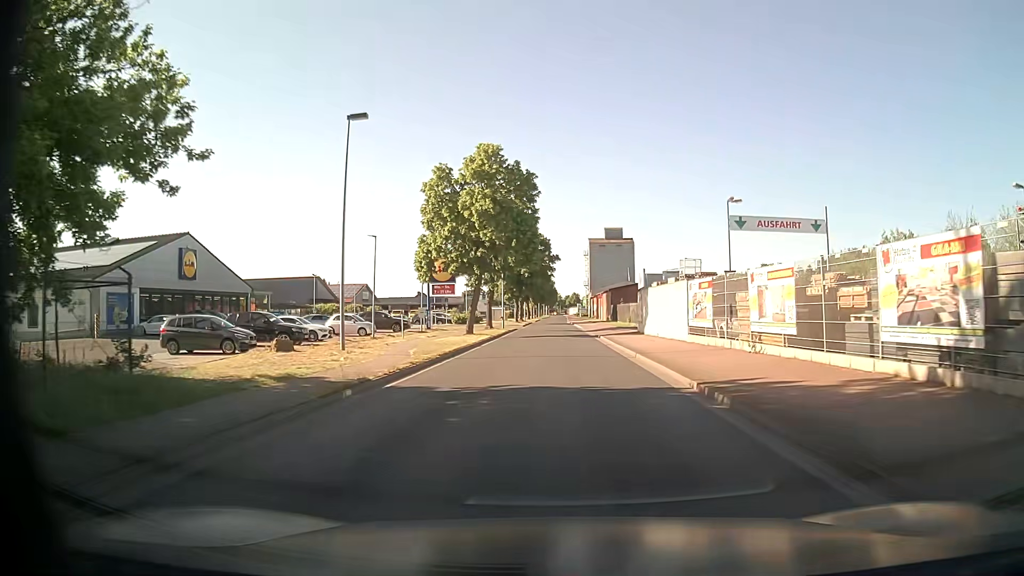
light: Day
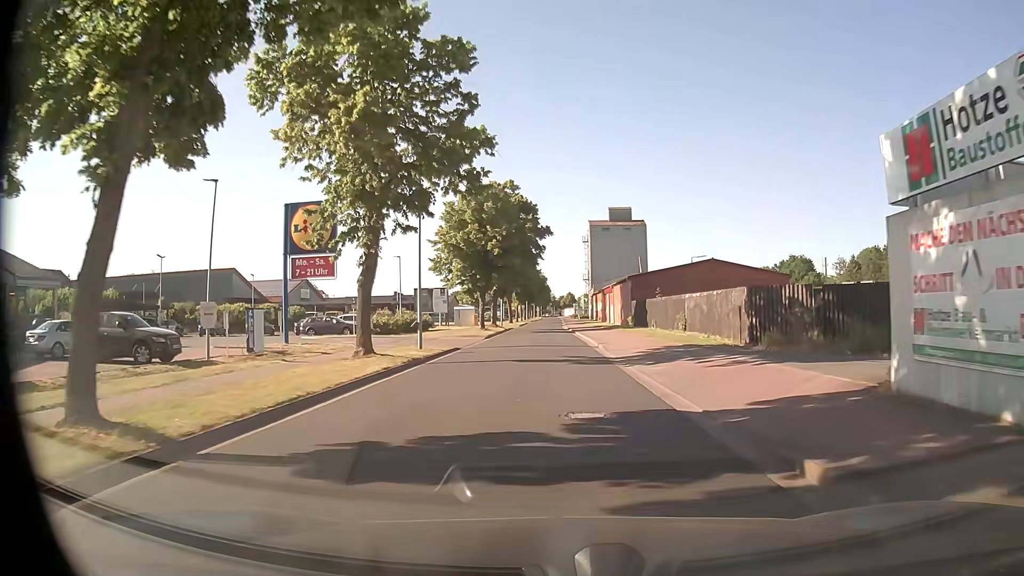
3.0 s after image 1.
(+0.3, +33.7) m; +1°
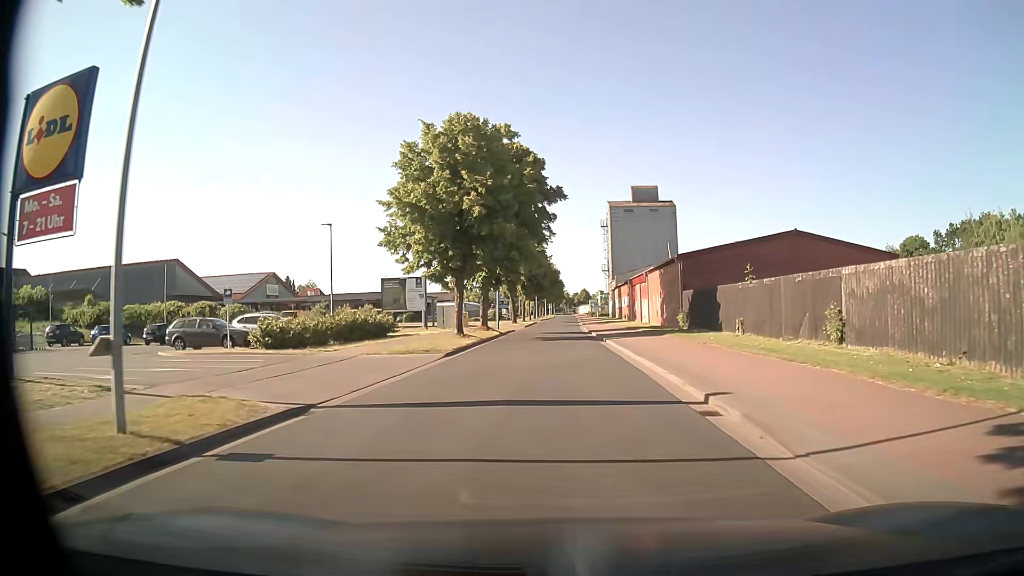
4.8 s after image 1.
(-0.1, +19.5) m; -1°
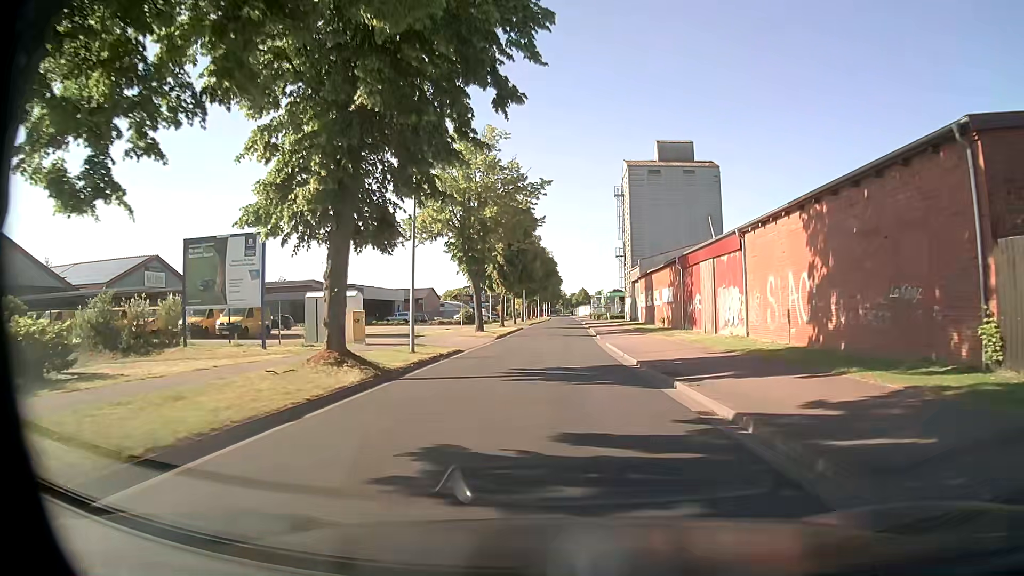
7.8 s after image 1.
(0.0, +31.6) m; +1°
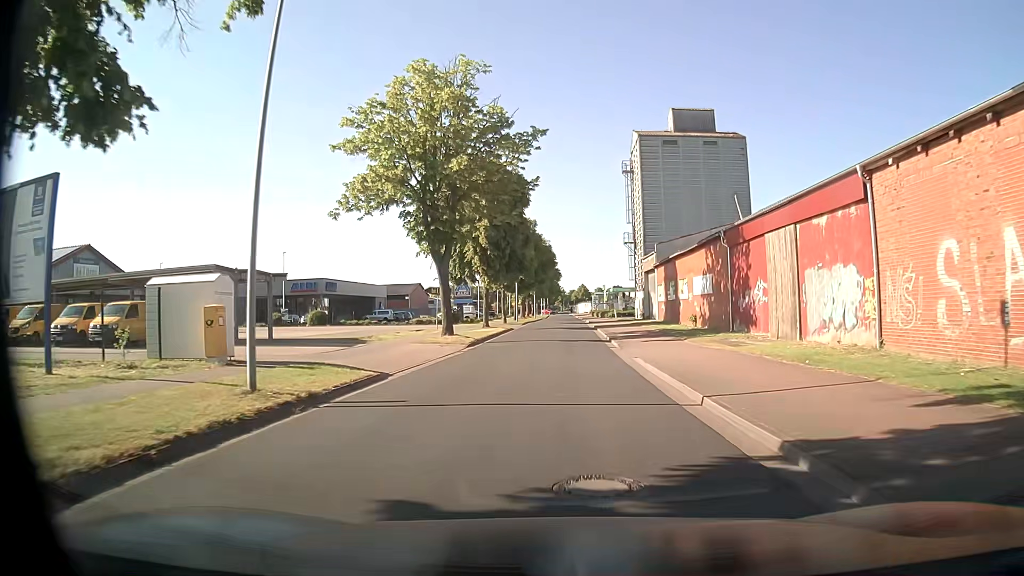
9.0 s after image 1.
(-0.1, +12.3) m; 0°
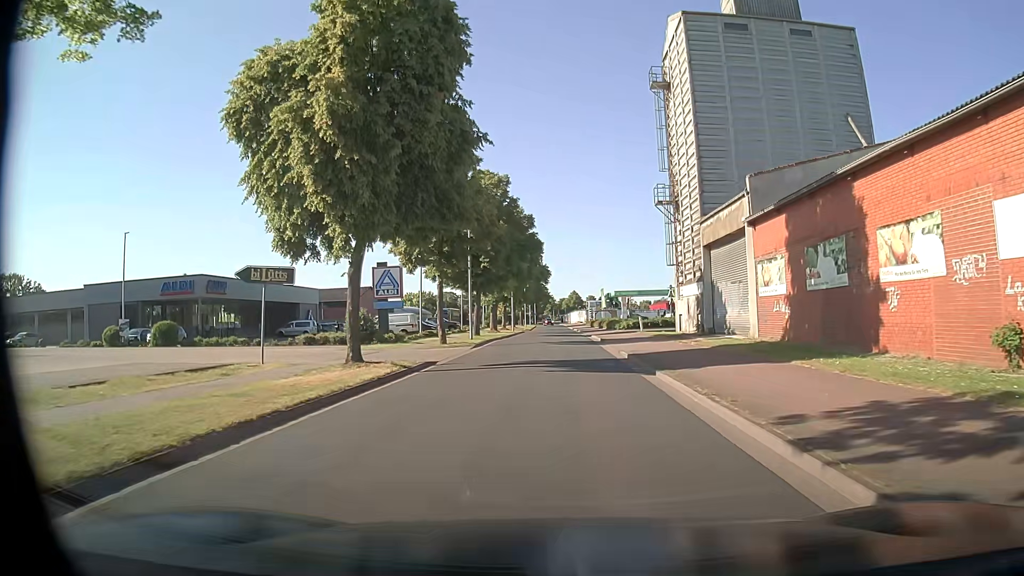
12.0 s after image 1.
(0.0, +29.5) m; +1°
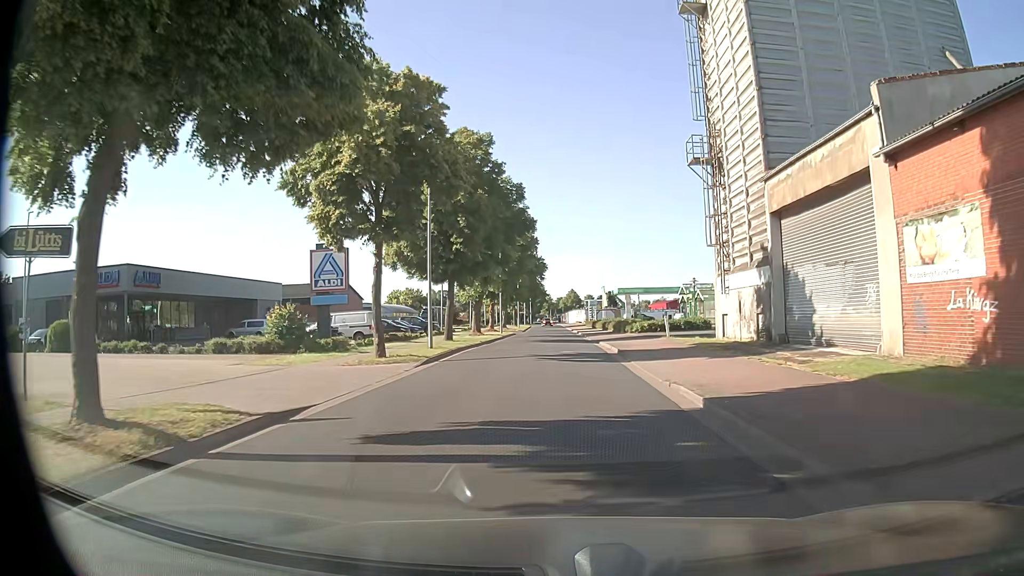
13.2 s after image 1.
(0.0, +11.5) m; 0°
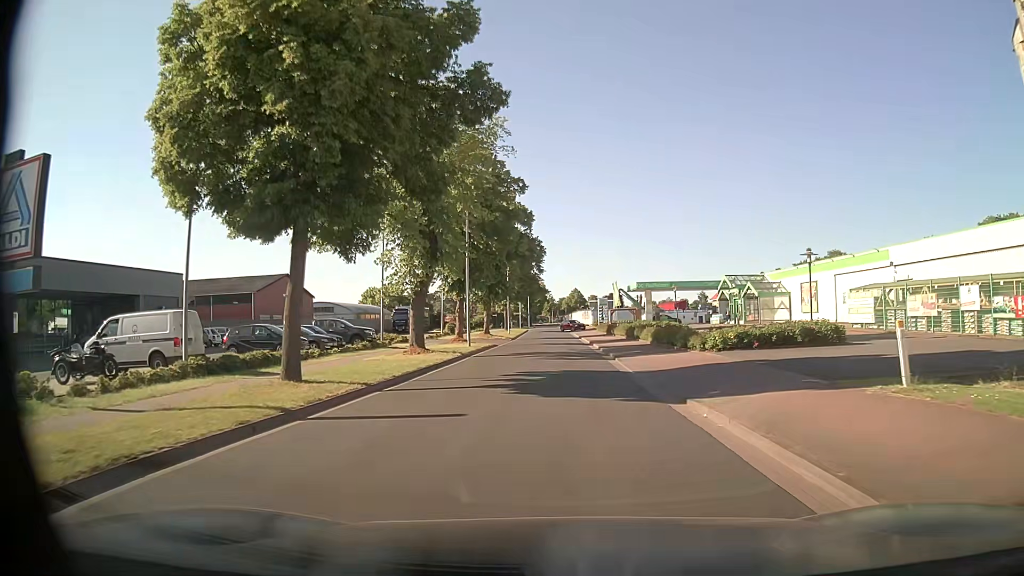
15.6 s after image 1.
(+0.1, +22.7) m; 0°
